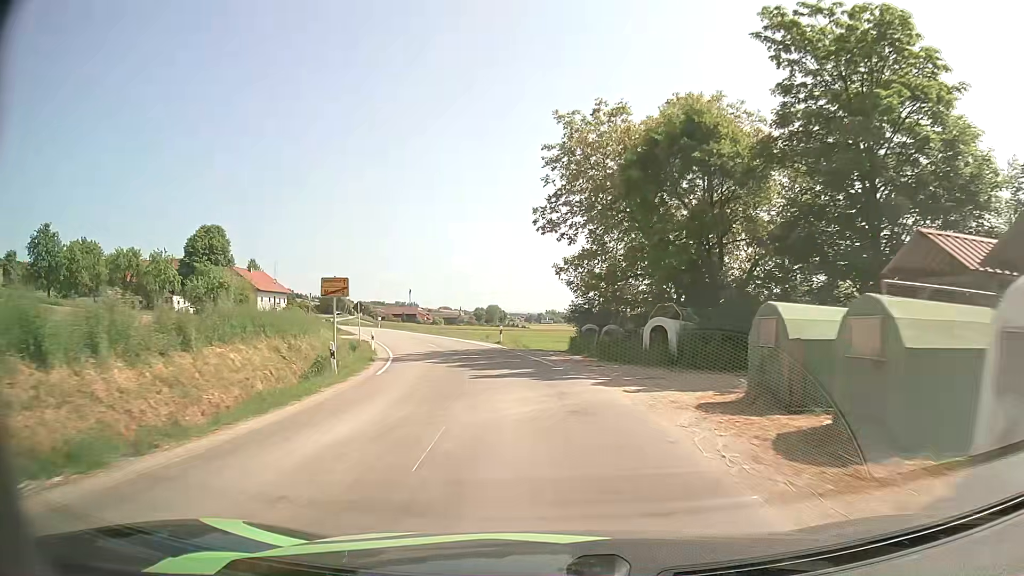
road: secondary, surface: asphalt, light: Day
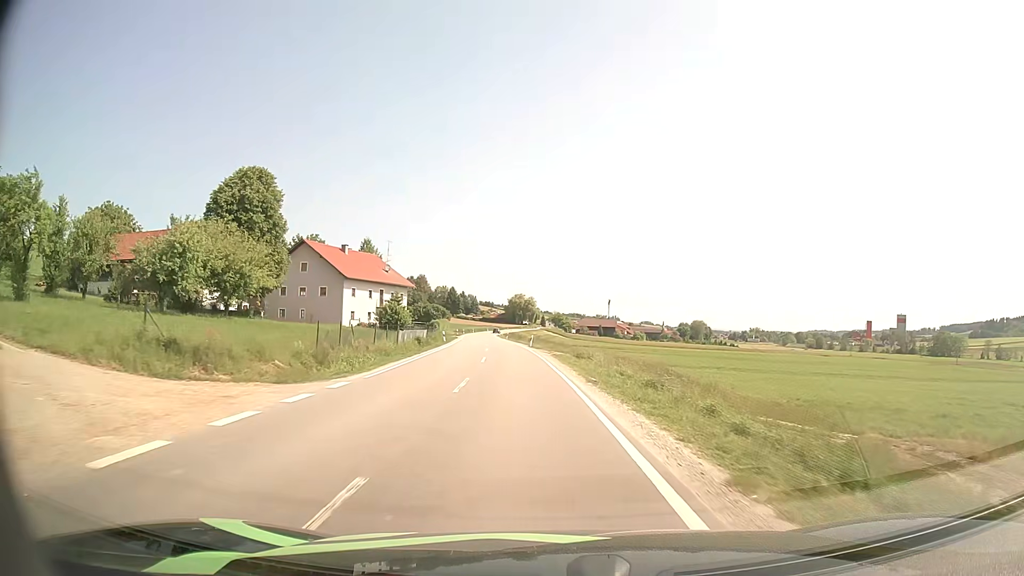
(-7.4, +46.2) m; -17°
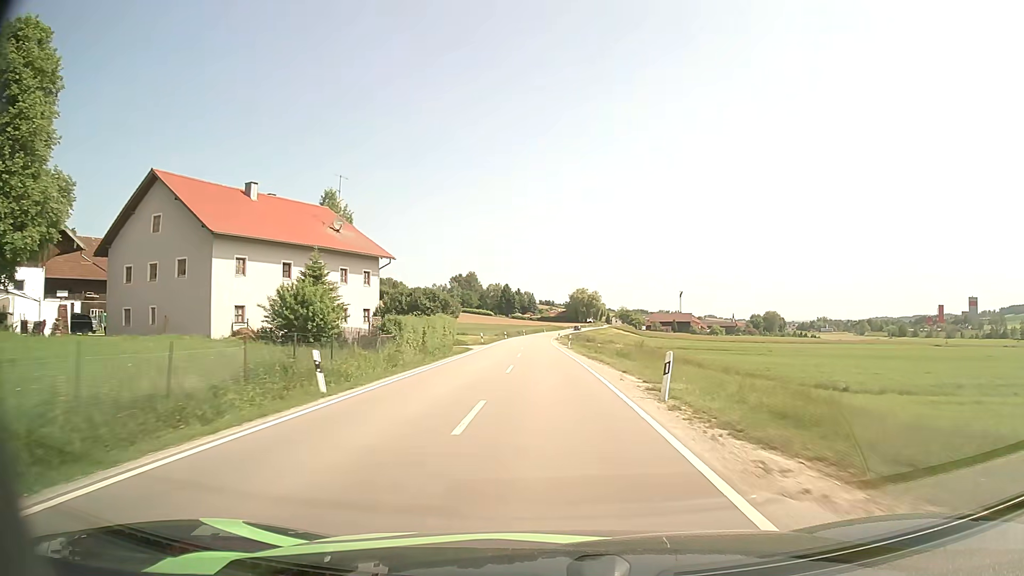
(-2.6, +41.9) m; -5°
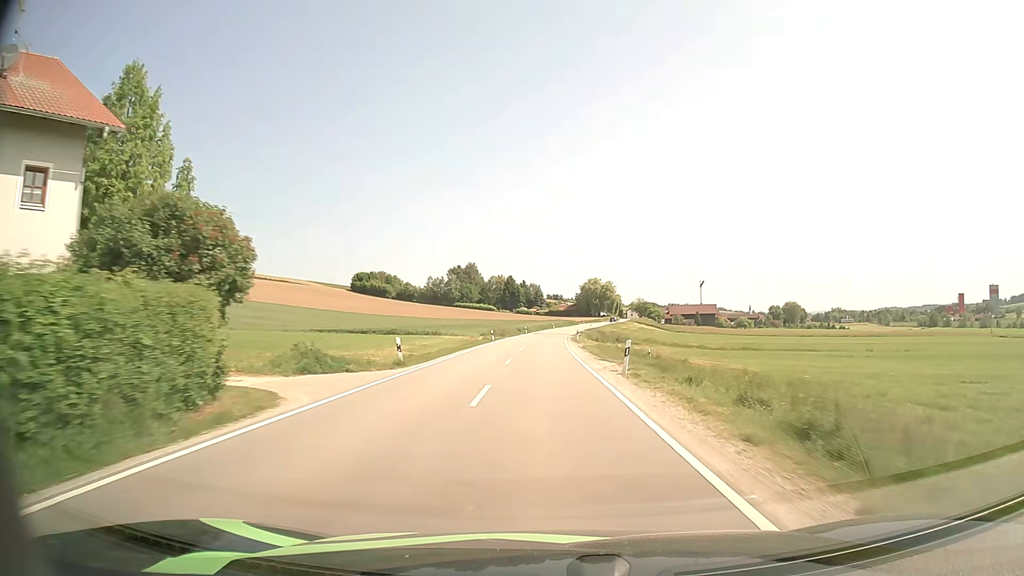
(-0.4, +33.9) m; -1°
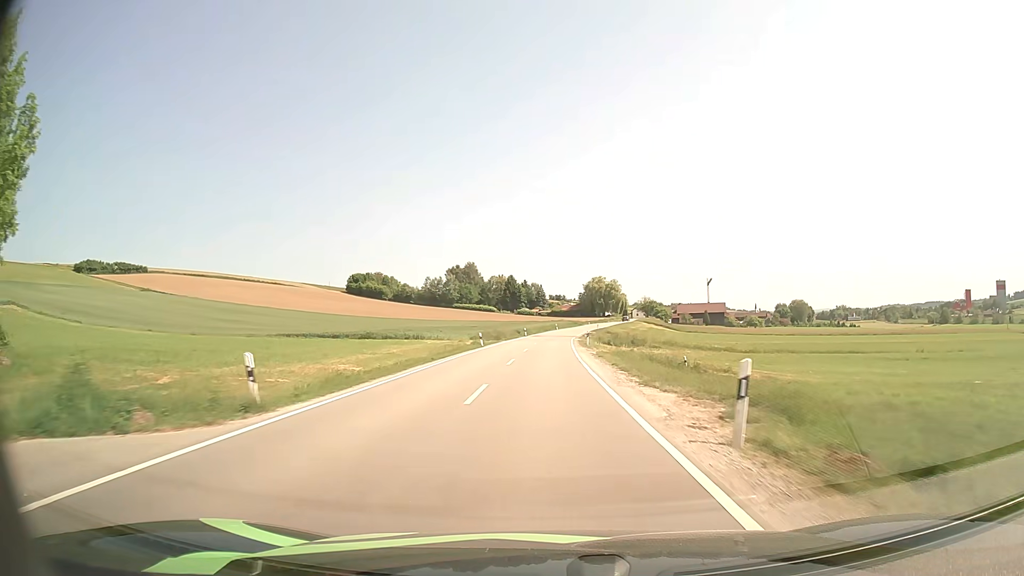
(0.0, +11.5) m; 0°
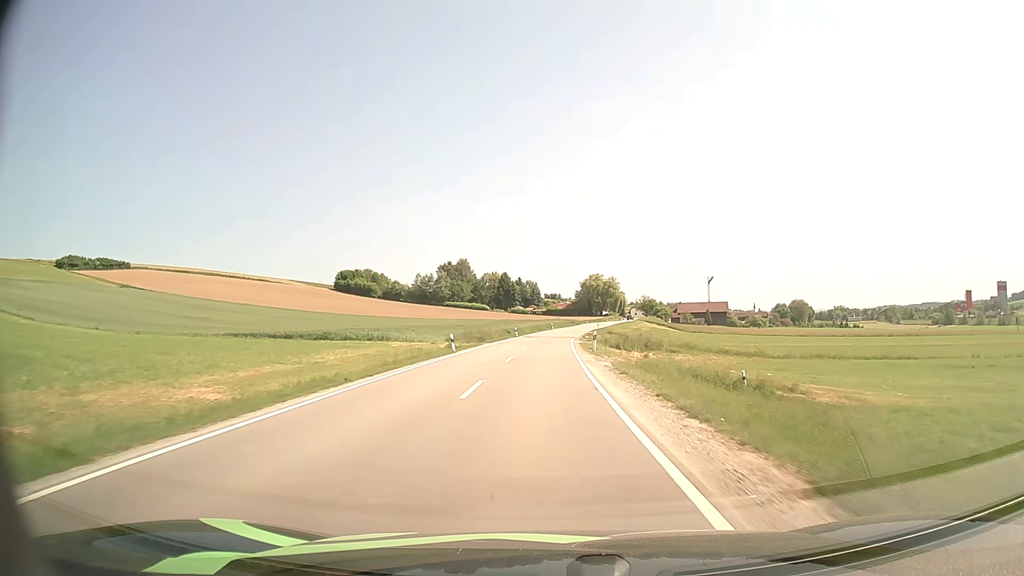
(0.0, +11.4) m; 0°
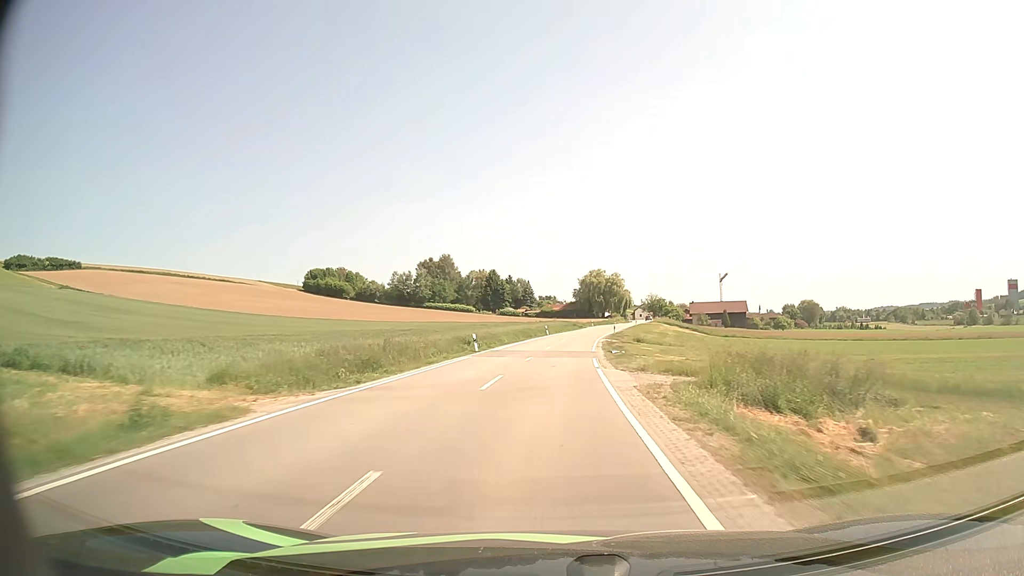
(+0.2, +34.4) m; 0°
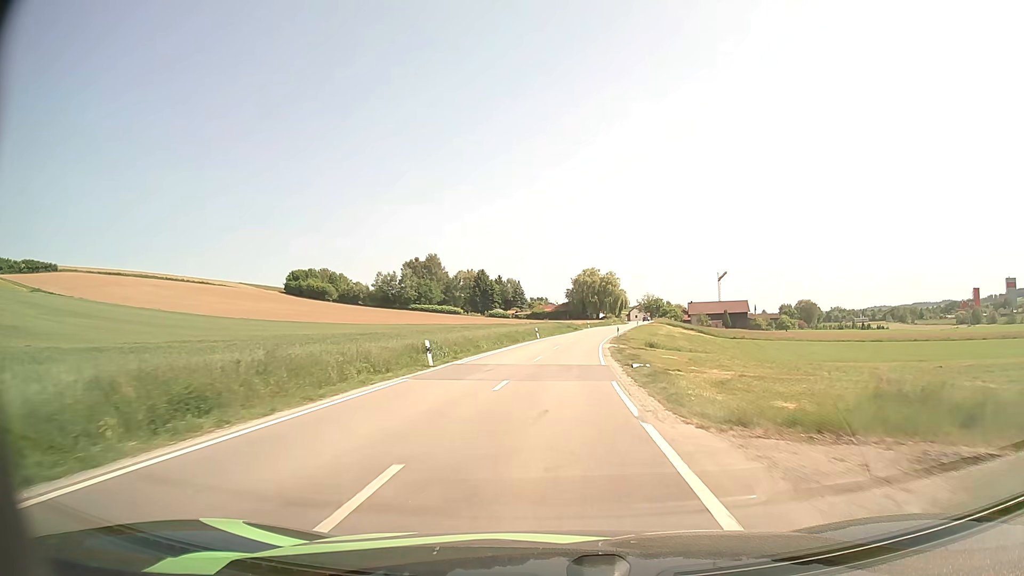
(+0.1, +11.7) m; +1°
(0, +10) (0, +20) (+1, +30) (+2, +40) (+3, +50) (+4, +60) (+5, +70) (+7, +80) (+8, +89) (+10, +99) m
